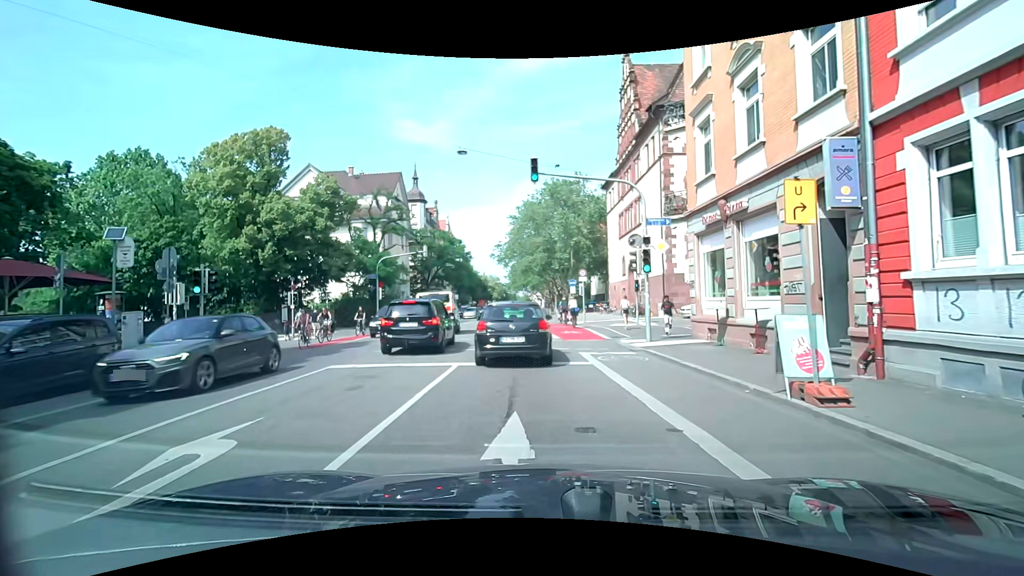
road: secondary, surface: asphalt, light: Day
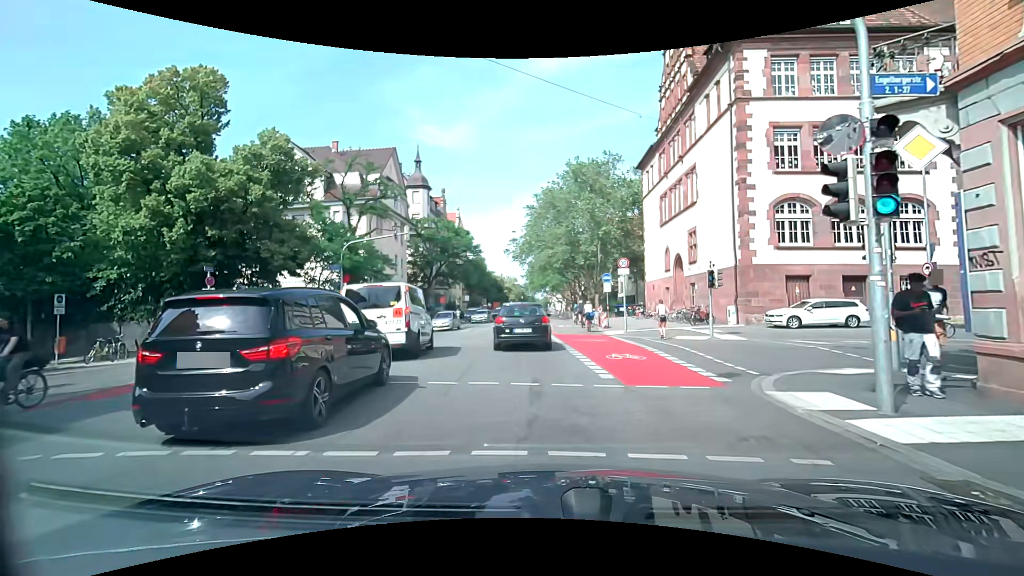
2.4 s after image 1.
(-0.2, +10.8) m; -2°
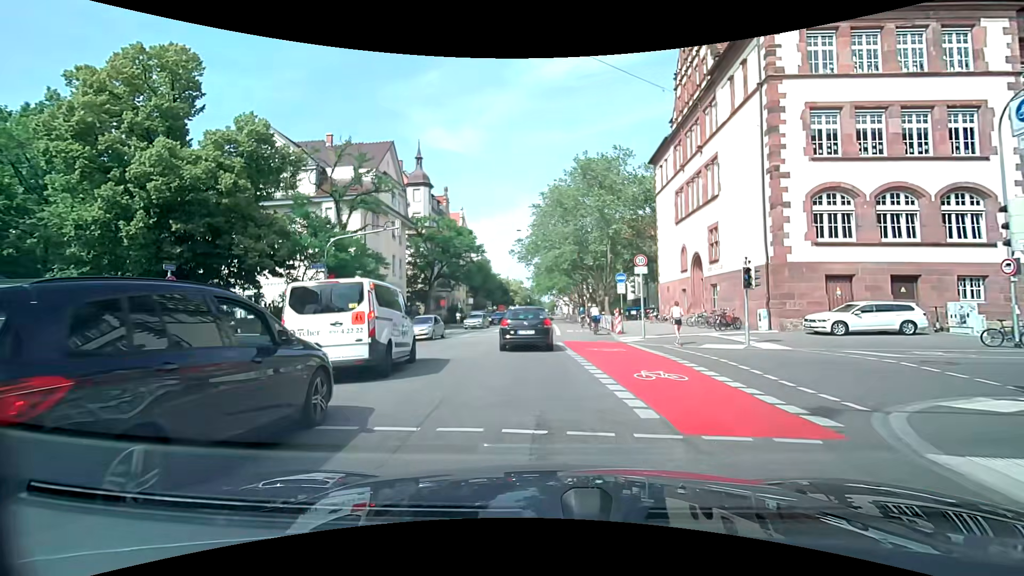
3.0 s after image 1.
(0.0, +3.2) m; -2°
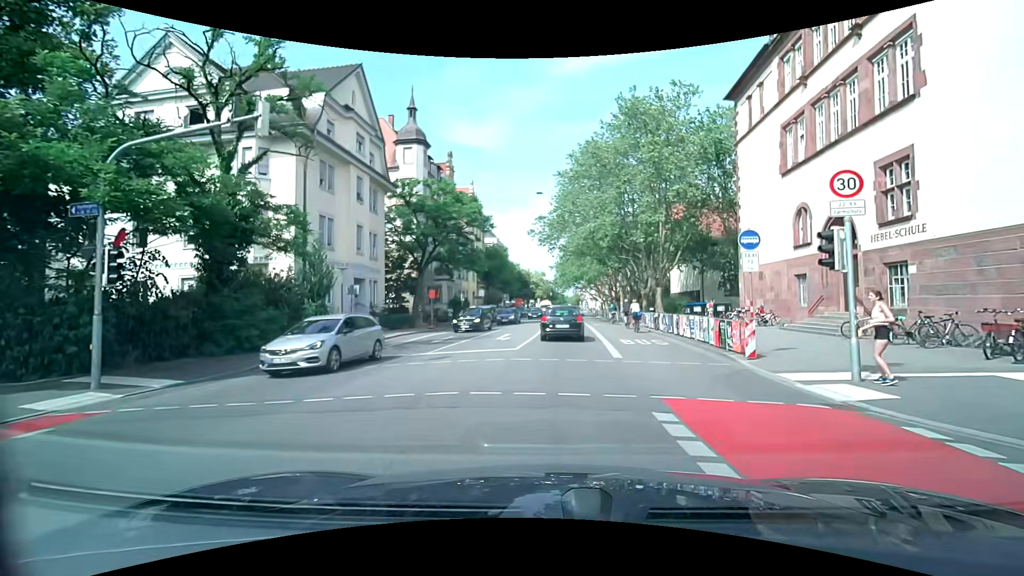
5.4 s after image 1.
(-0.2, +15.0) m; -2°
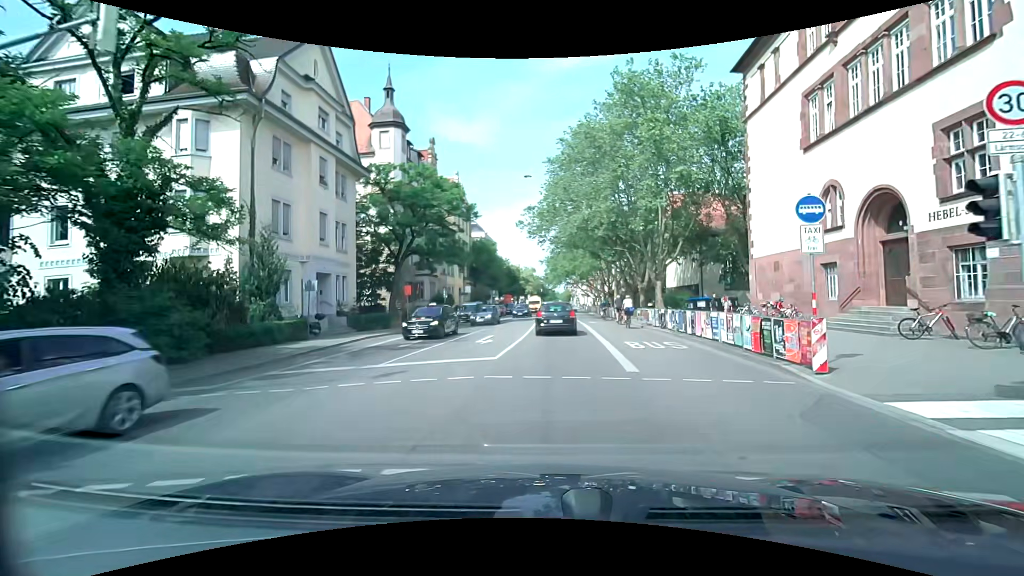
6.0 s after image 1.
(+0.1, +3.8) m; +2°
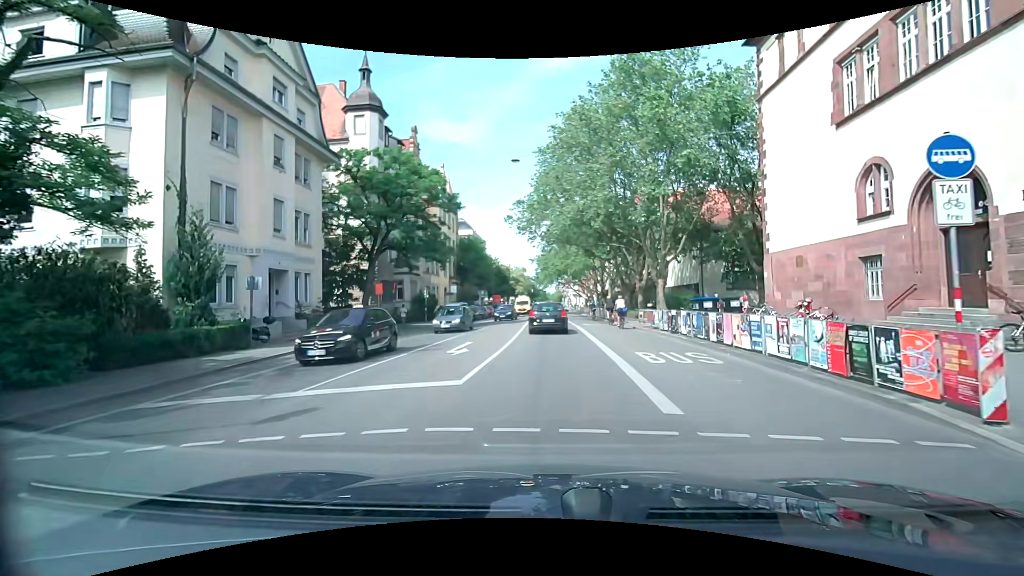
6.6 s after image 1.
(0.0, +3.9) m; +1°
